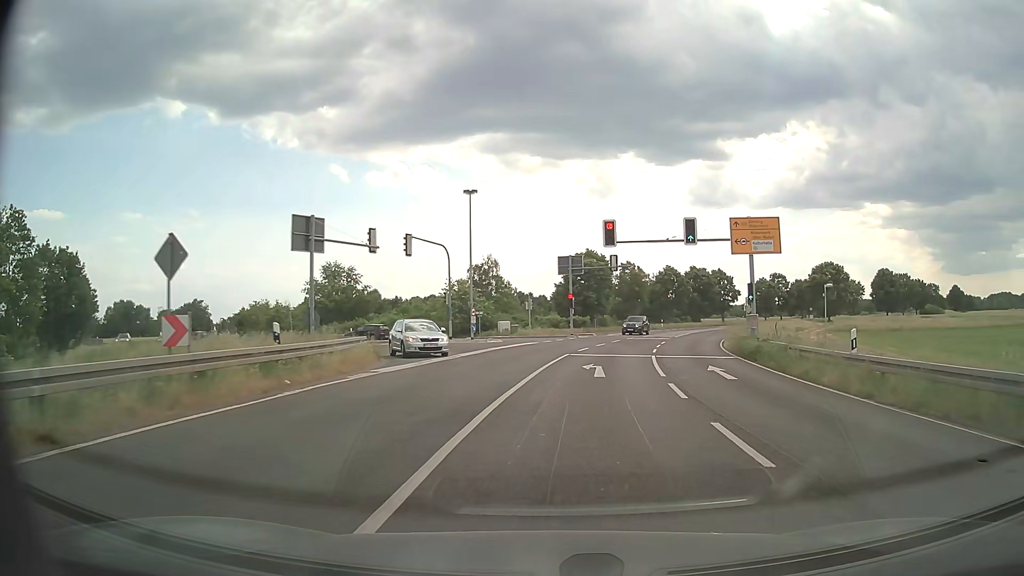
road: primary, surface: asphalt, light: Day
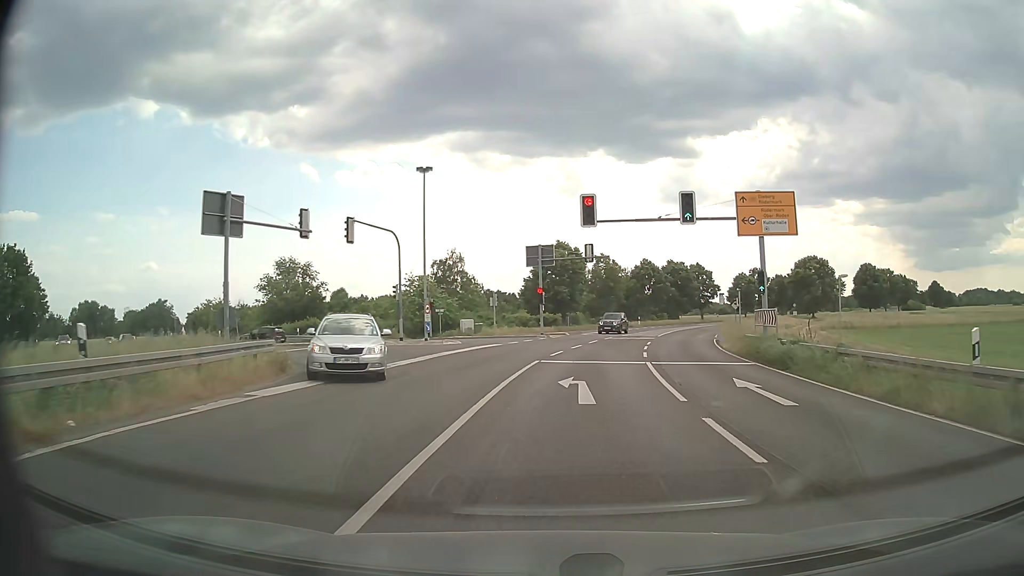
(+0.1, +6.0) m; +3°
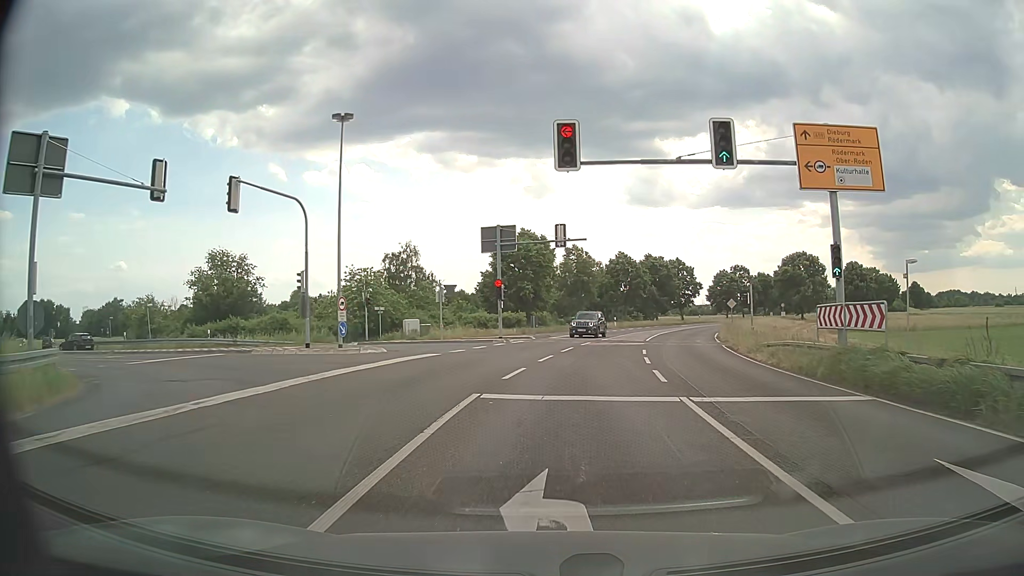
(+0.2, +9.7) m; +2°
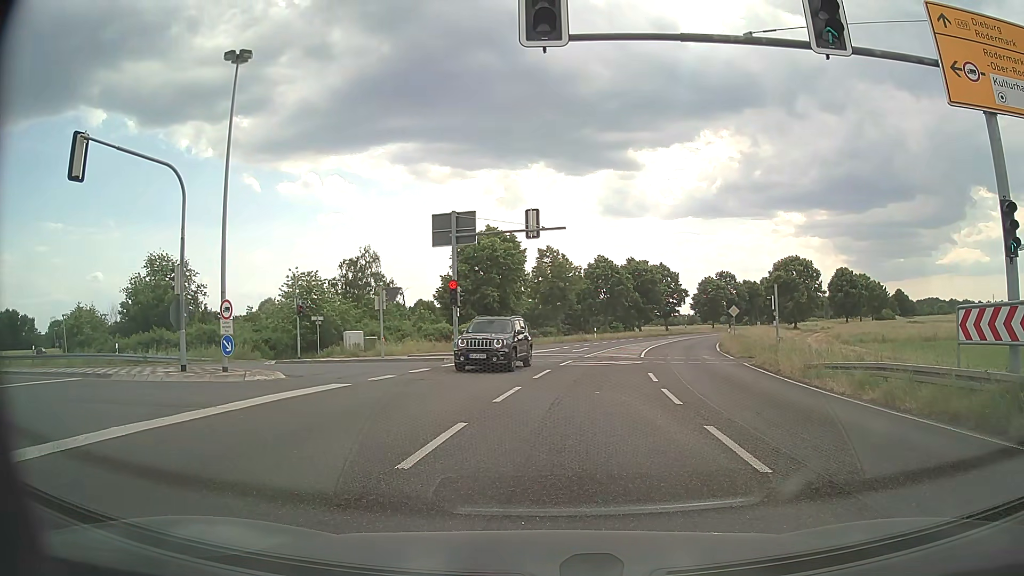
(+0.2, +7.5) m; +1°
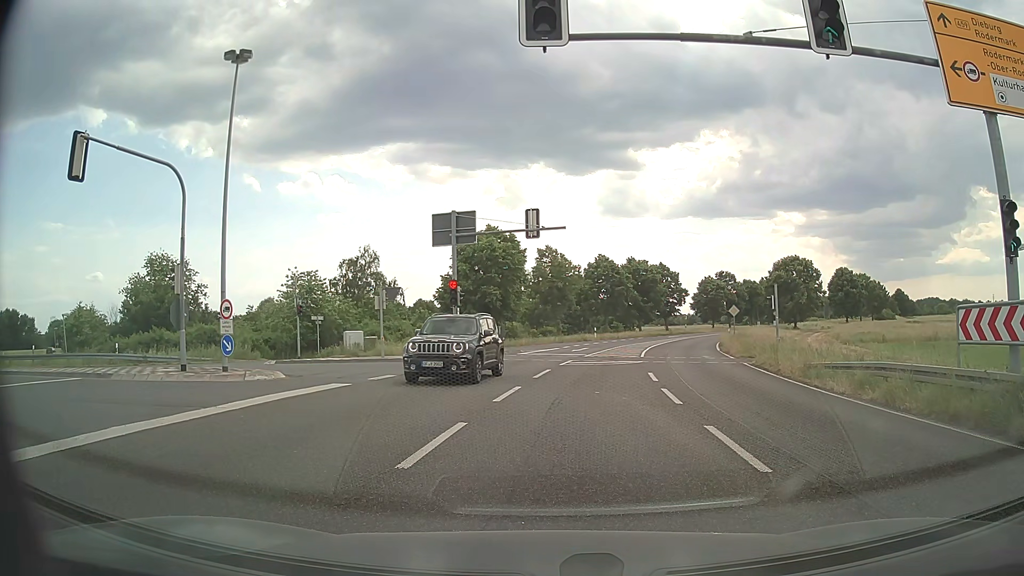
(0.0, 0.0) m; 0°
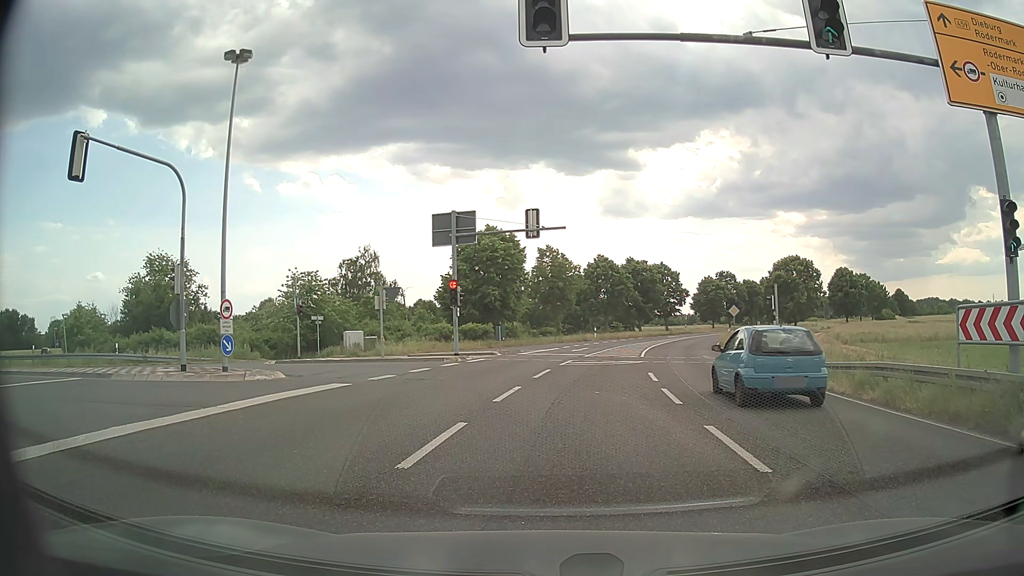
(0.0, 0.0) m; 0°
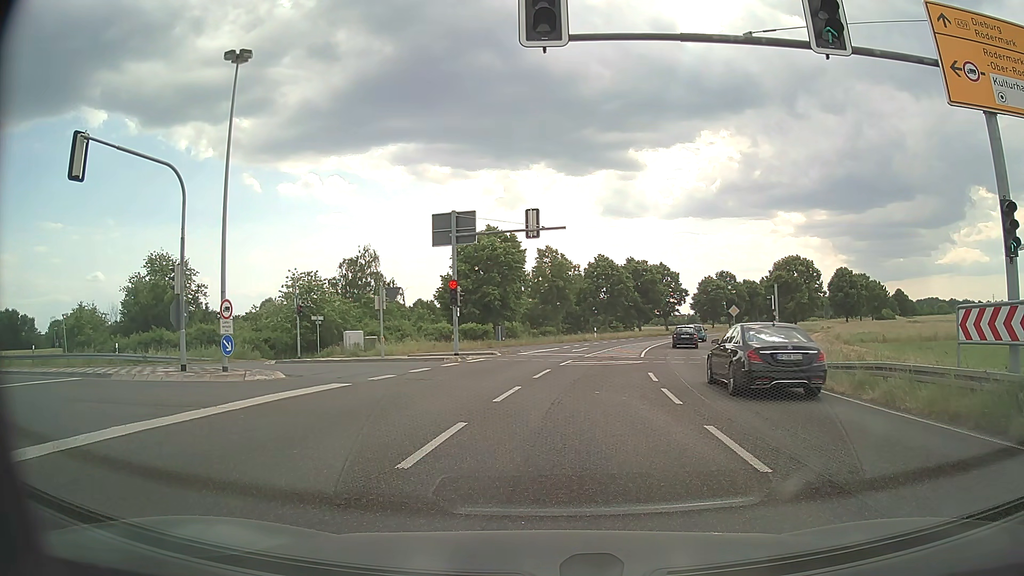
(0.0, 0.0) m; 0°
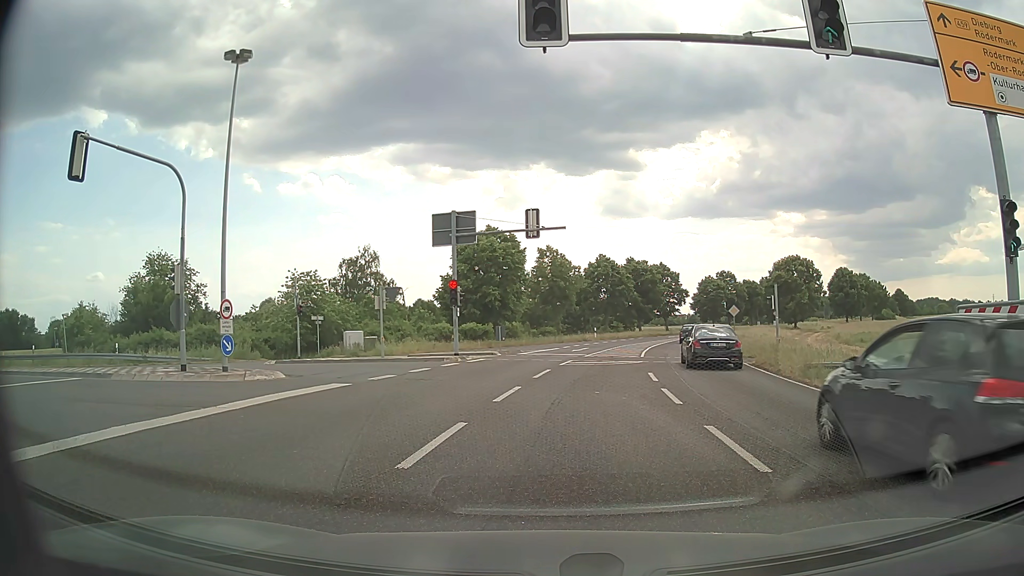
(0.0, 0.0) m; 0°
(0, +10) (-3, +19) (-11, +26) (-20, +28) (-30, +31) (-39, +34) (-48, +40) (-55, +47) (-61, +55) (-67, +63) m
